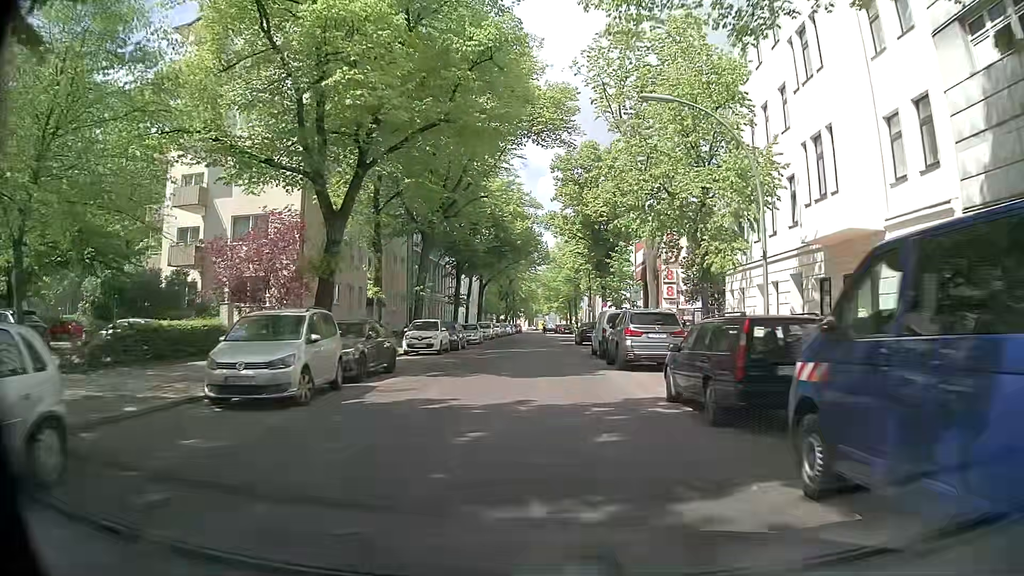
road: residential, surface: asphalt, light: Day
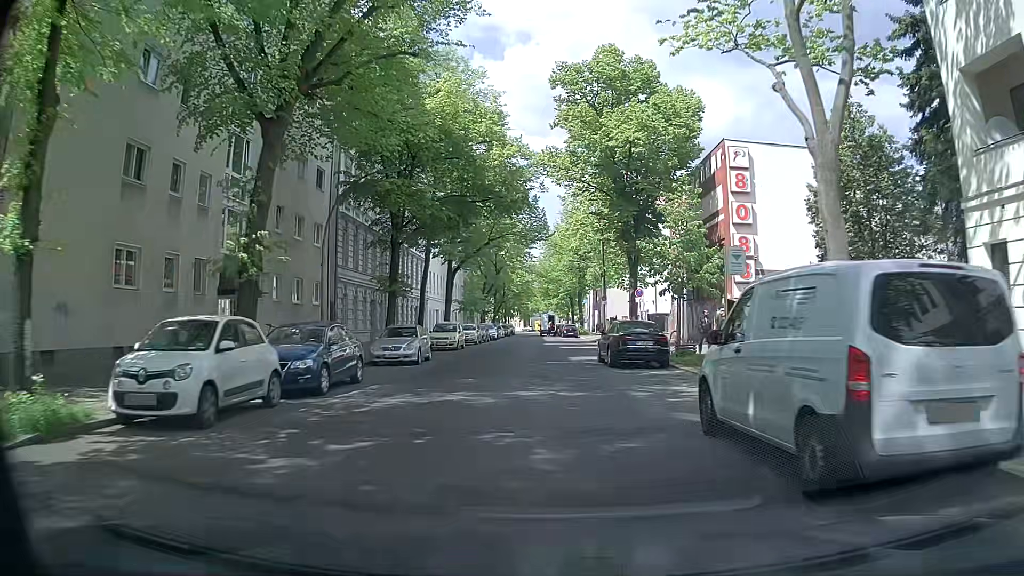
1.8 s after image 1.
(+0.2, +20.8) m; +1°
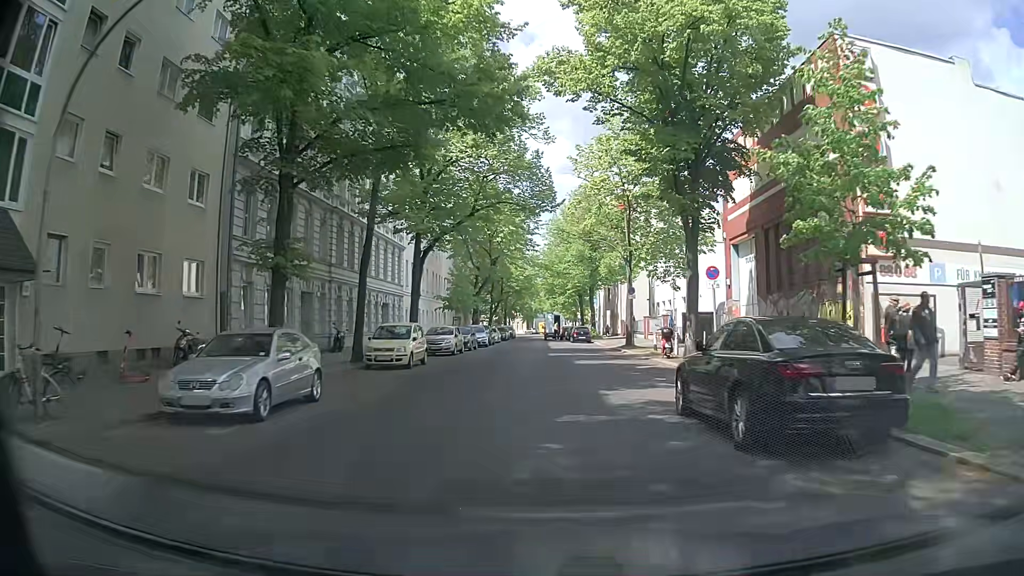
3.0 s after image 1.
(-0.2, +13.7) m; -1°
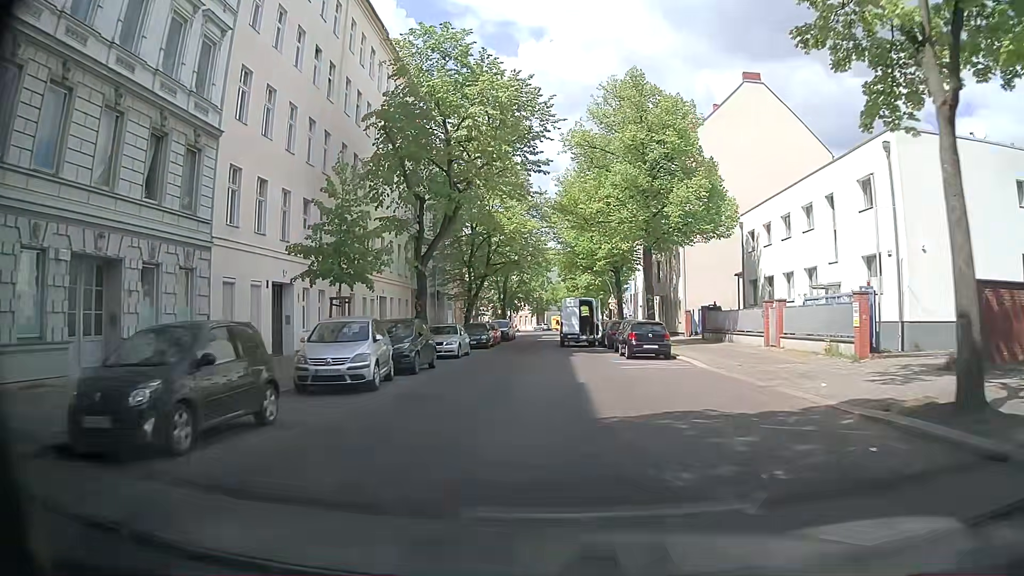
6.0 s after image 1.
(-0.2, +32.9) m; -1°
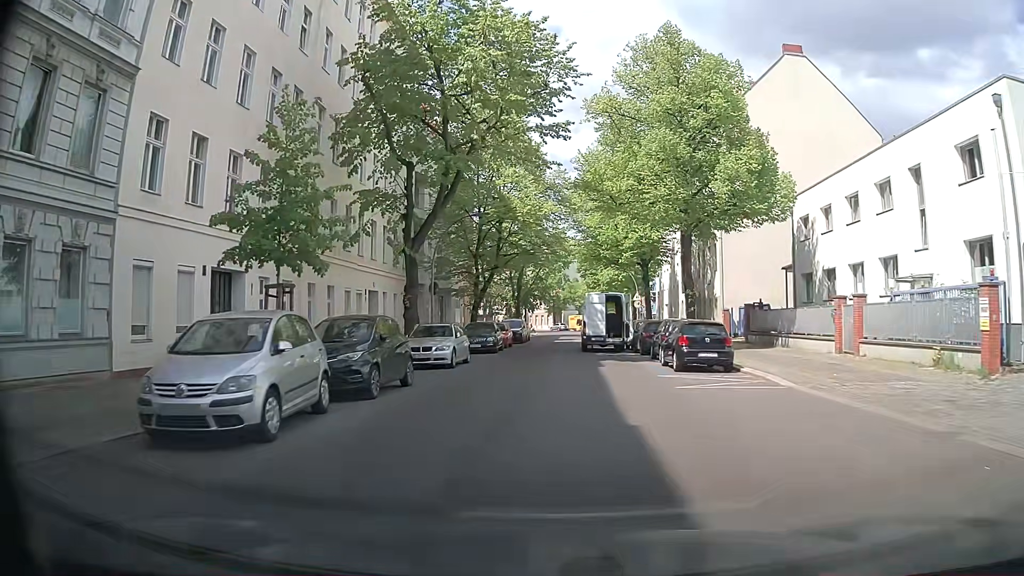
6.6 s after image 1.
(-0.1, +6.4) m; -2°
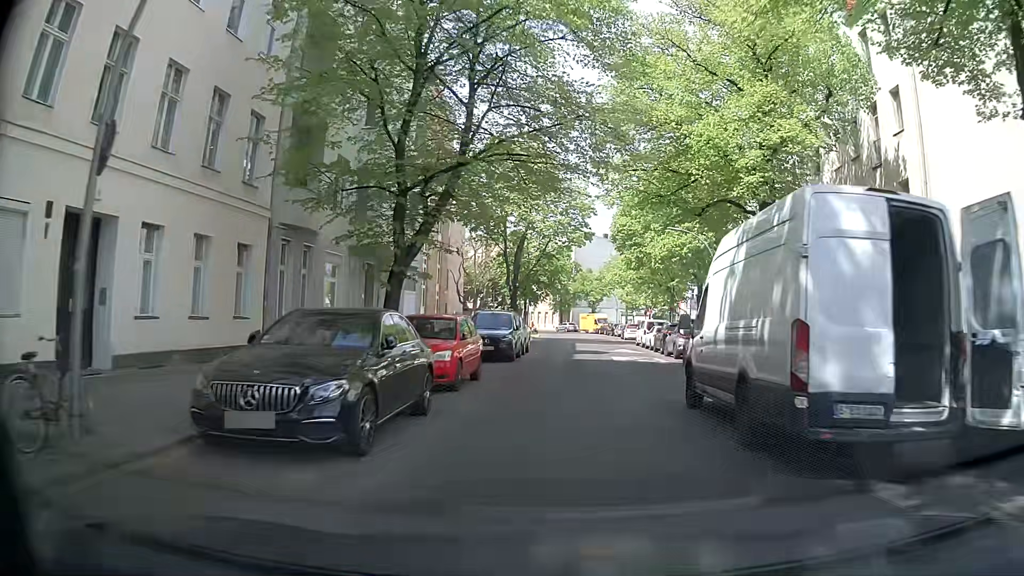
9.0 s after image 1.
(-0.2, +24.7) m; +1°
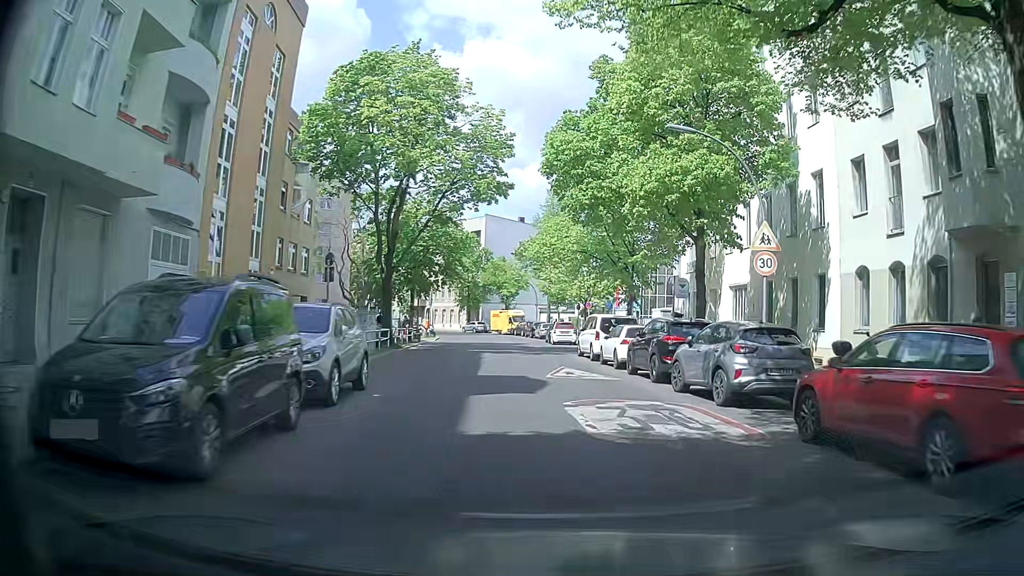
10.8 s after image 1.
(+0.5, +17.9) m; +6°
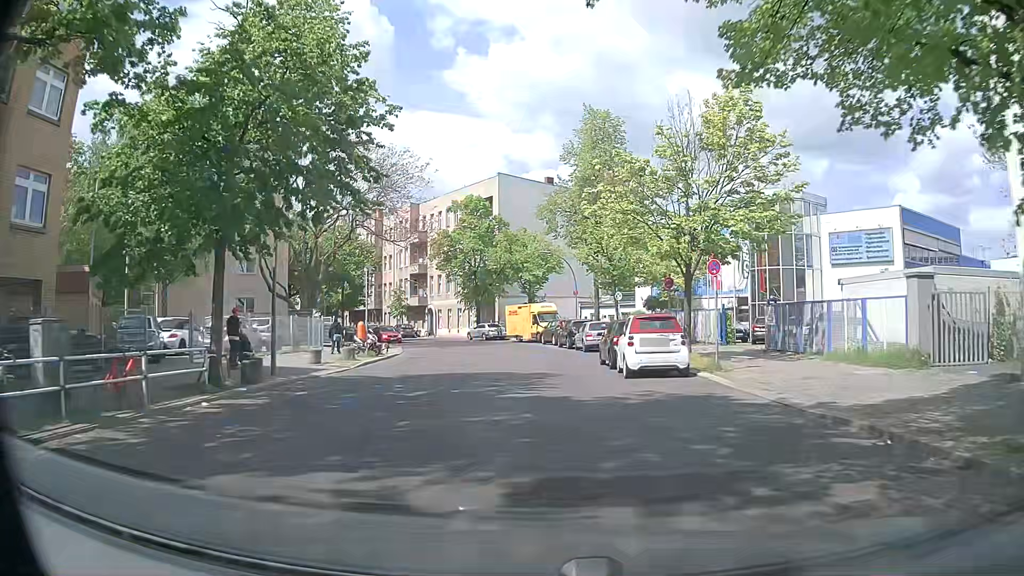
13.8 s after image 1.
(-0.9, +28.8) m; -4°
(0, +10) (0, +20) (-1, +30) (-2, +40) (-4, +50) (-8, +59) (-13, +67) (-19, +76) (-24, +84) (-30, +92) m
